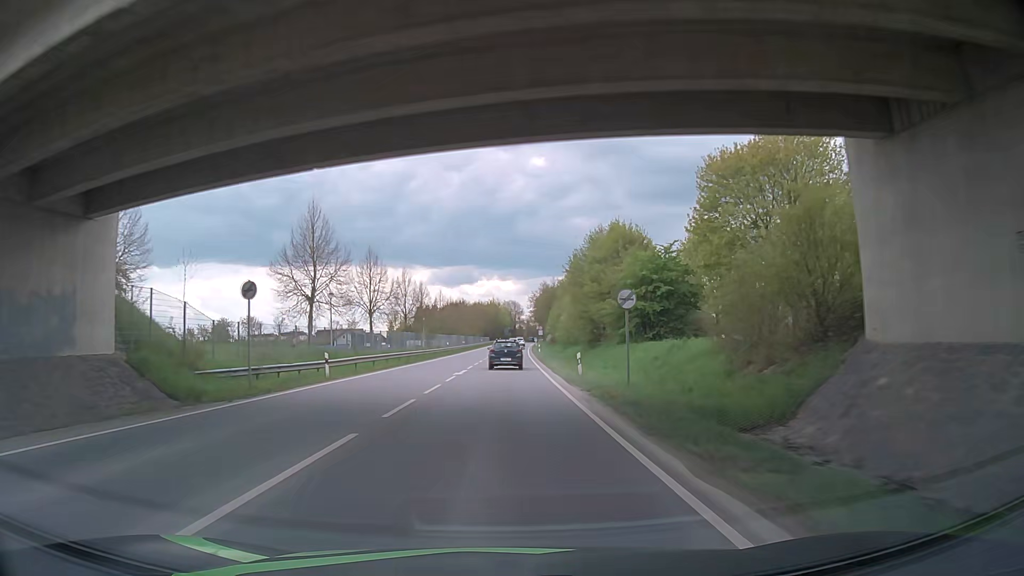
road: primary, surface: asphalt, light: Day
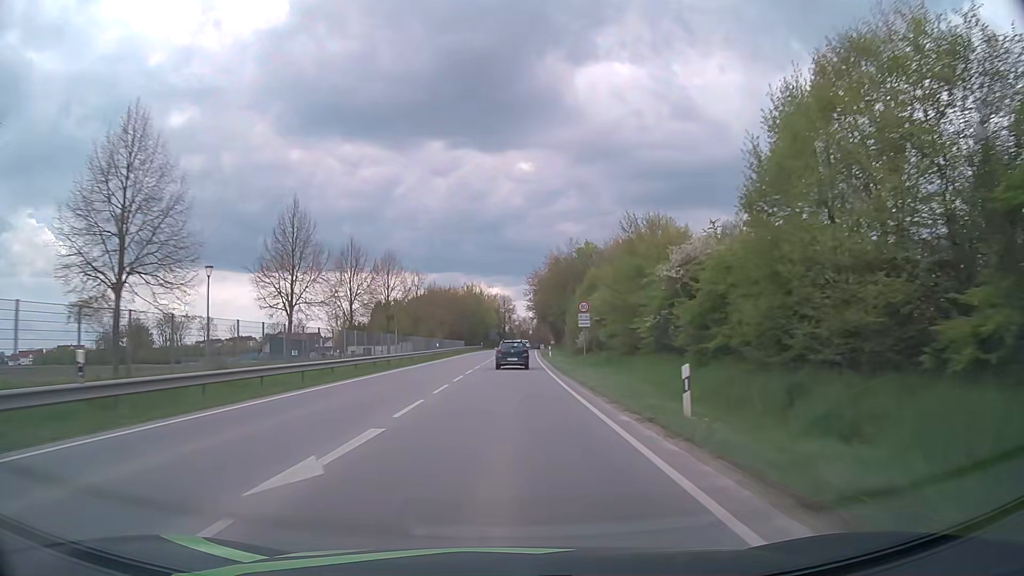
(+0.8, +65.5) m; +1°
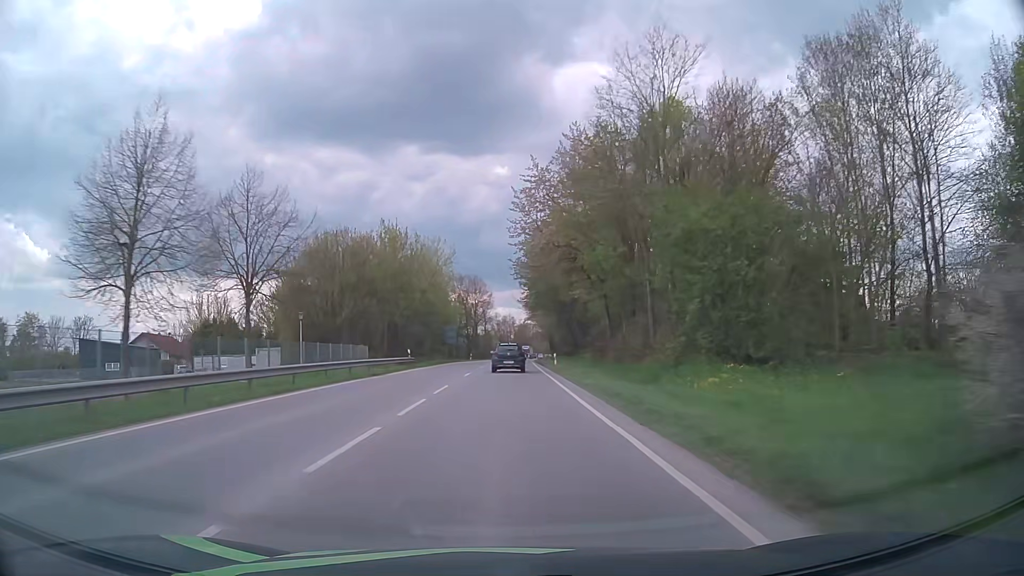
(+1.3, +65.2) m; +2°
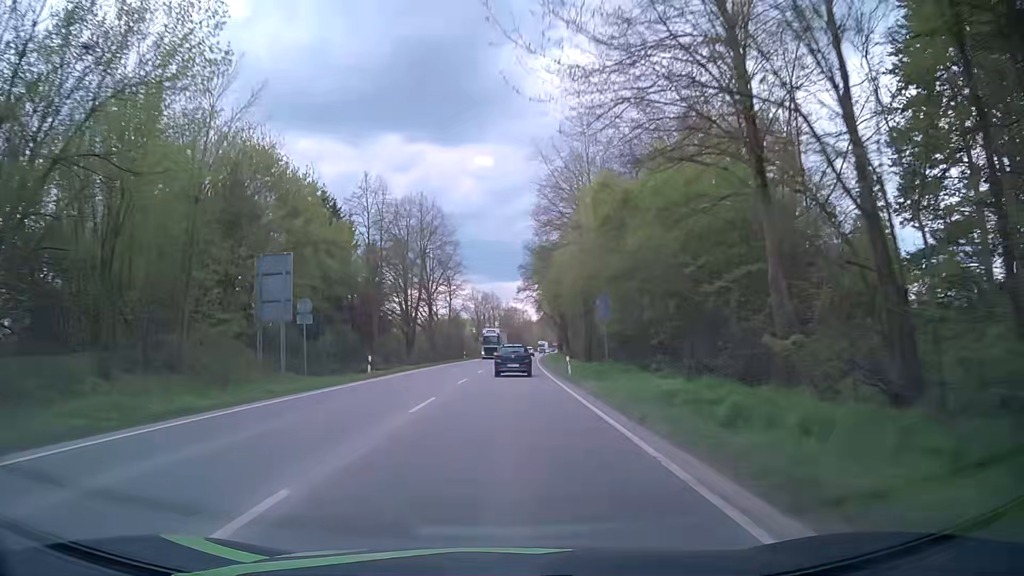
(+0.7, +64.7) m; +1°
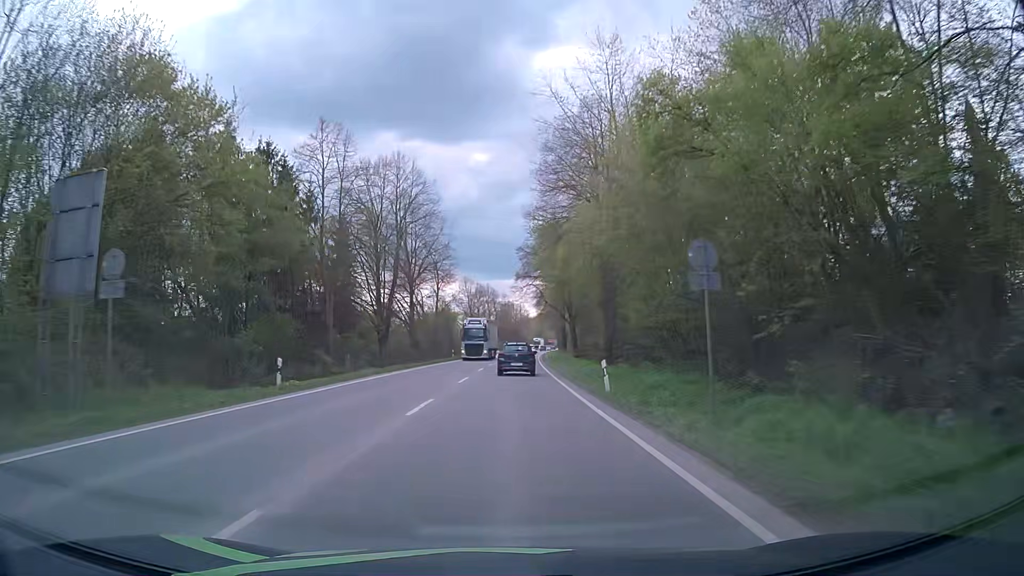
(0.0, +12.7) m; 0°
